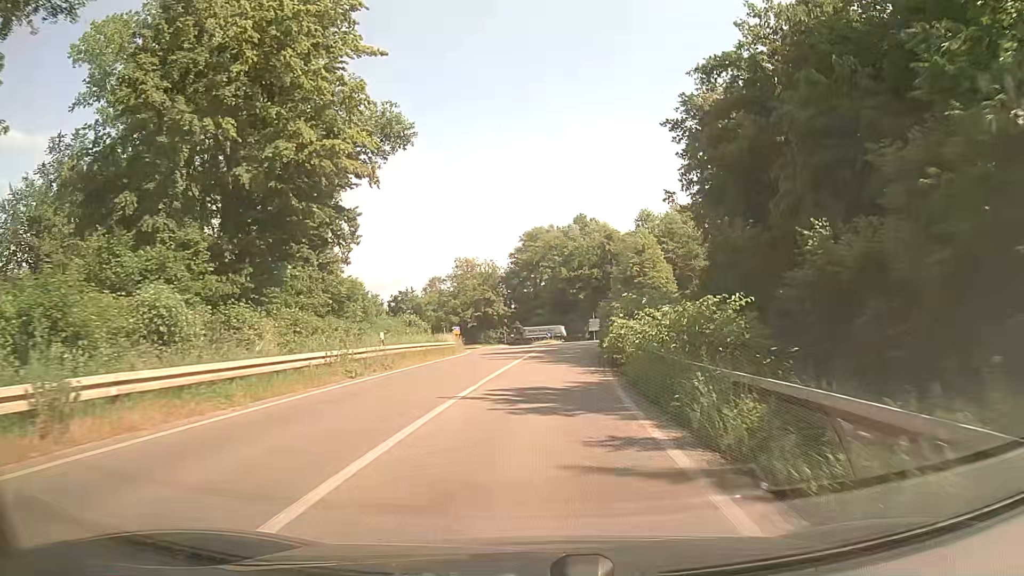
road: trunk_link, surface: asphalt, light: Day
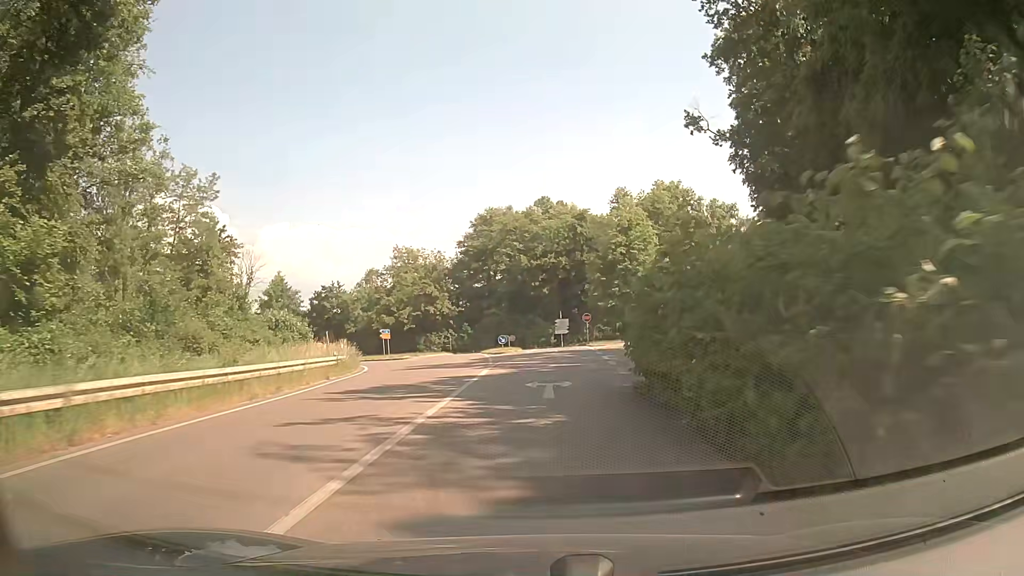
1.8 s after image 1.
(+0.7, +21.9) m; +4°
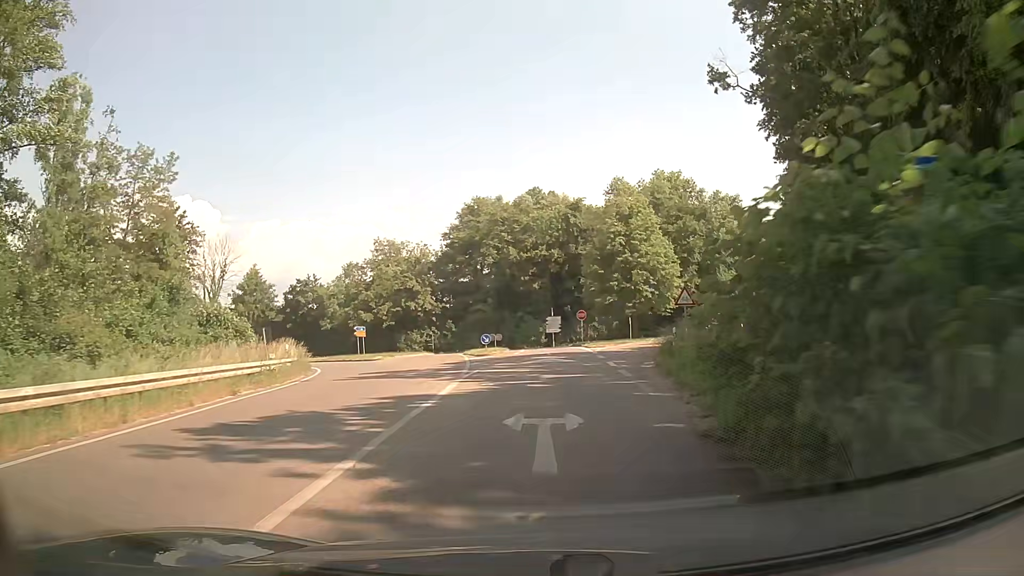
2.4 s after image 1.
(0.0, +6.7) m; +1°
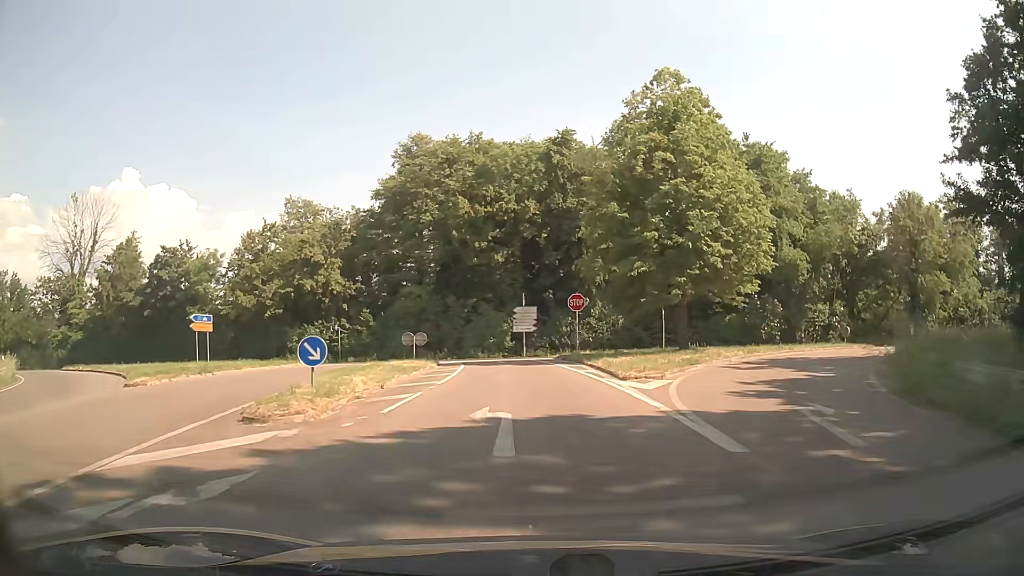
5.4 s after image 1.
(+0.7, +29.0) m; +3°
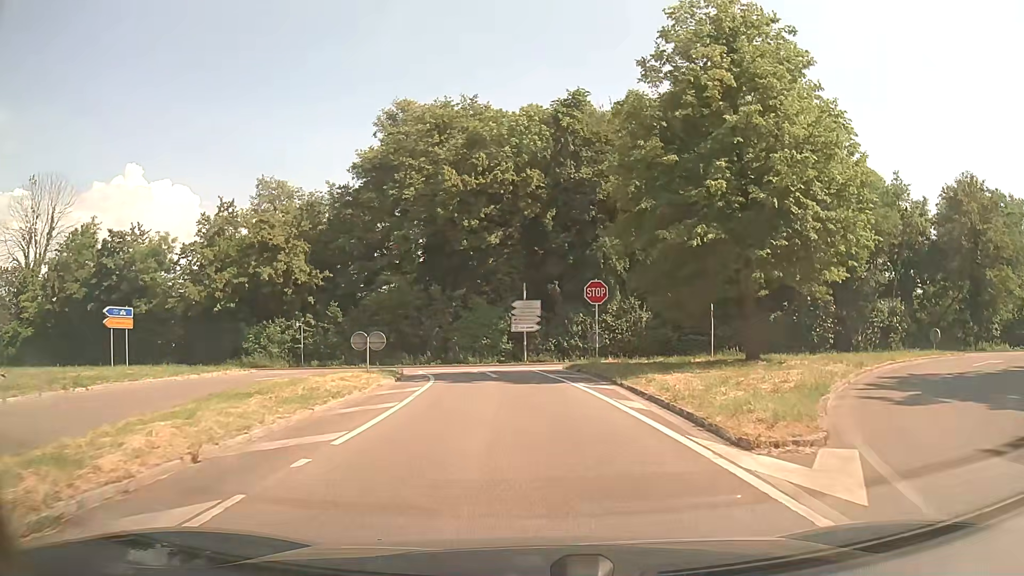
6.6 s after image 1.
(-0.1, +9.5) m; -1°
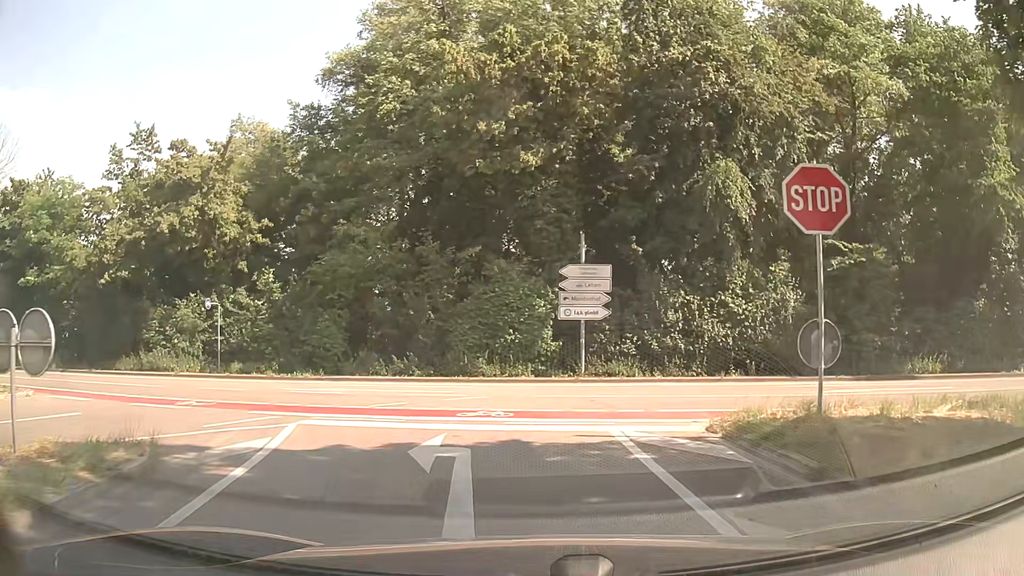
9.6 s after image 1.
(-0.3, +17.7) m; -4°
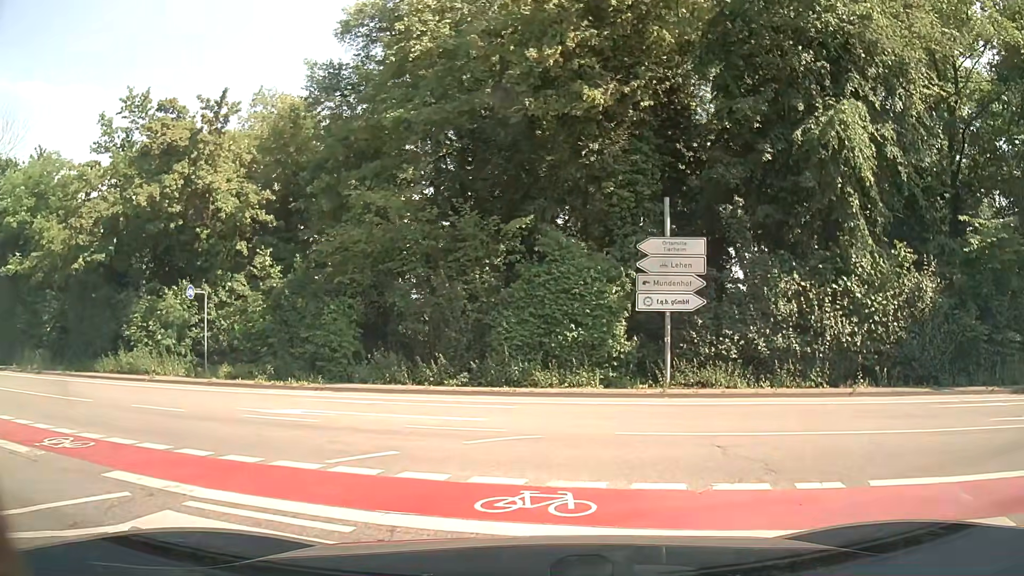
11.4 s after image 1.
(-0.2, +5.4) m; -5°
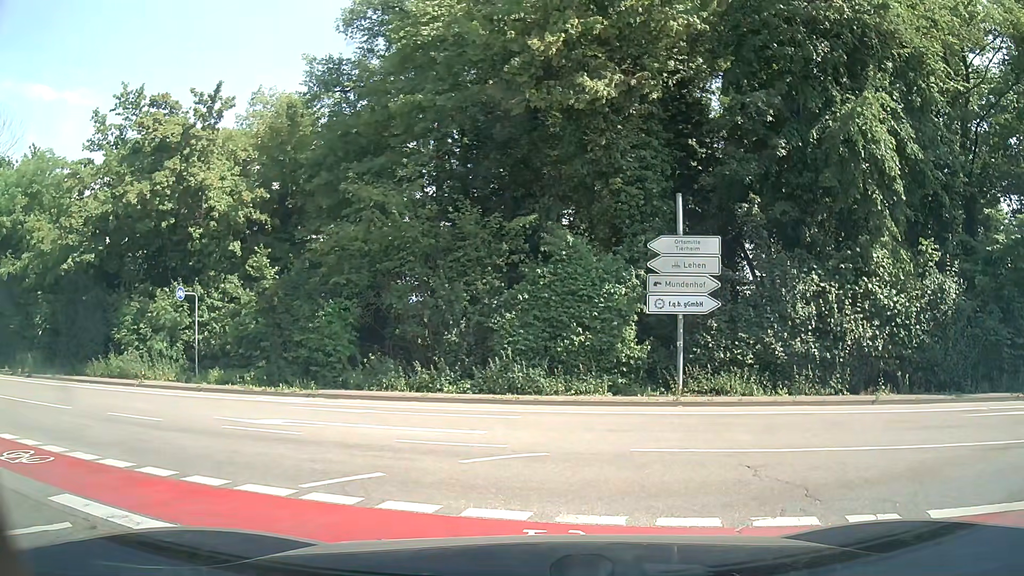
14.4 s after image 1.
(0.0, +1.0) m; 0°
